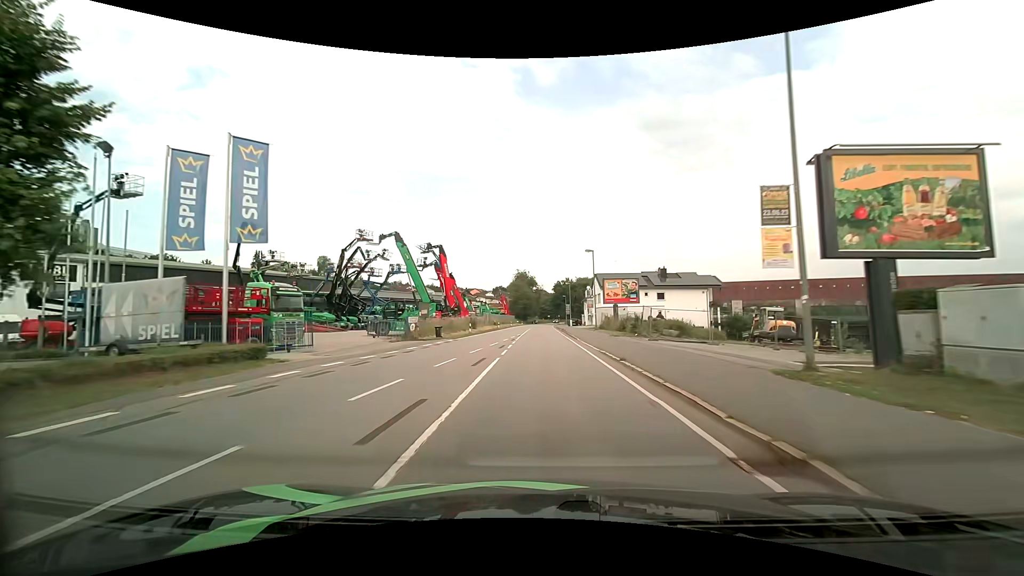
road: primary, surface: asphalt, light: Day
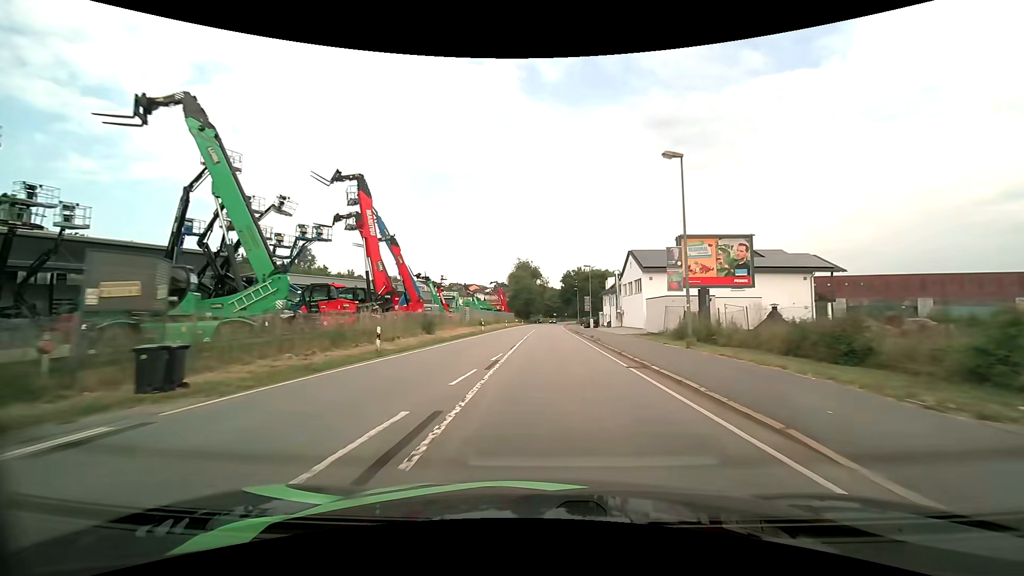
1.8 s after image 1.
(-0.3, +28.3) m; -1°
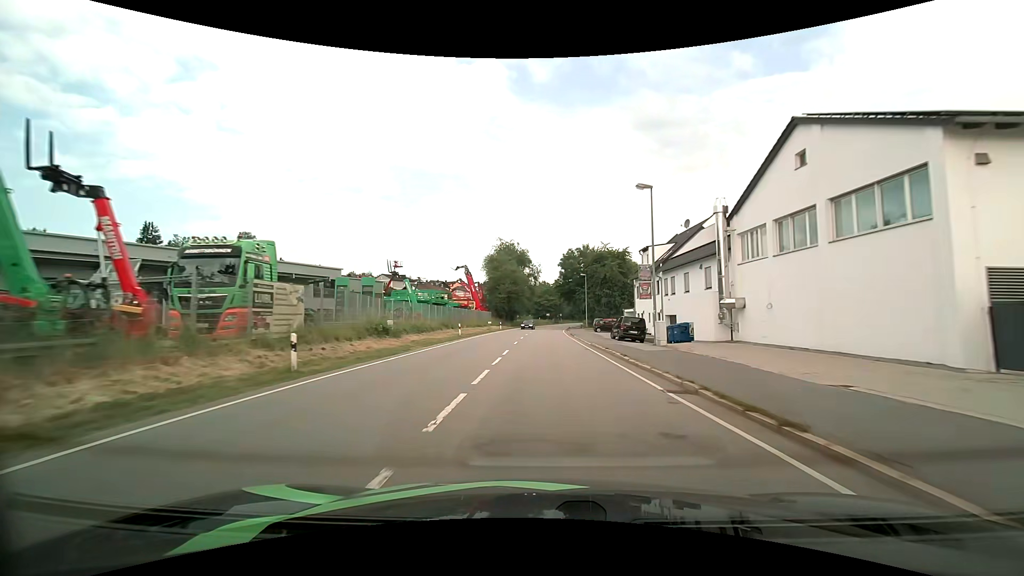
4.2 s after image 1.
(+0.3, +38.8) m; +1°
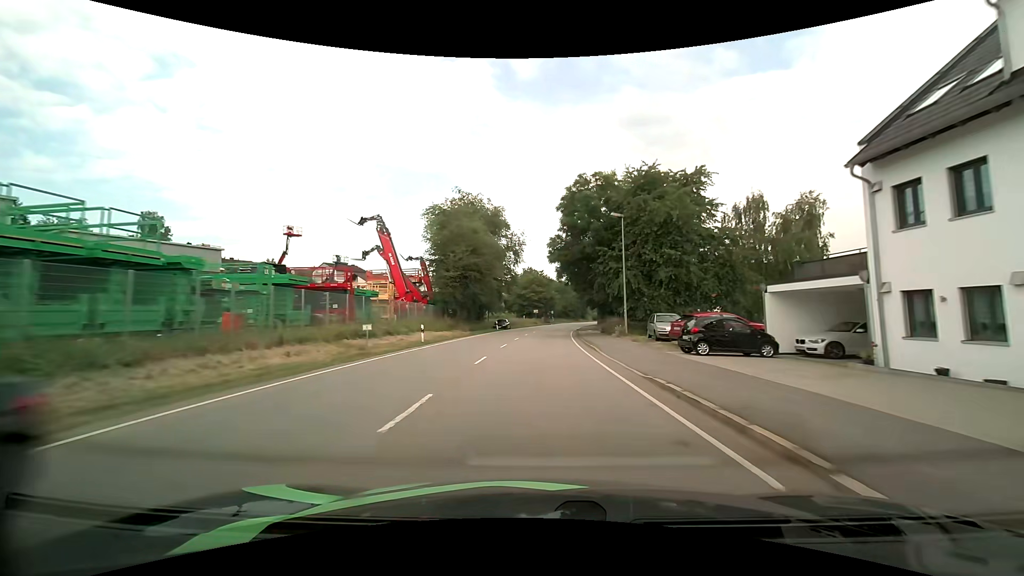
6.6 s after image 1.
(+0.6, +40.9) m; +2°
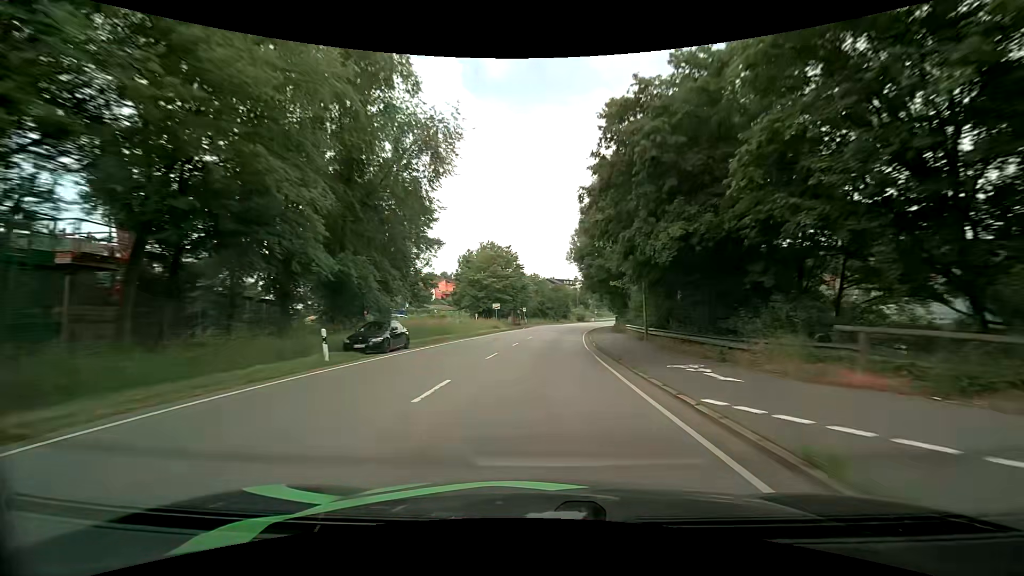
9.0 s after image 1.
(+0.7, +43.2) m; +3°
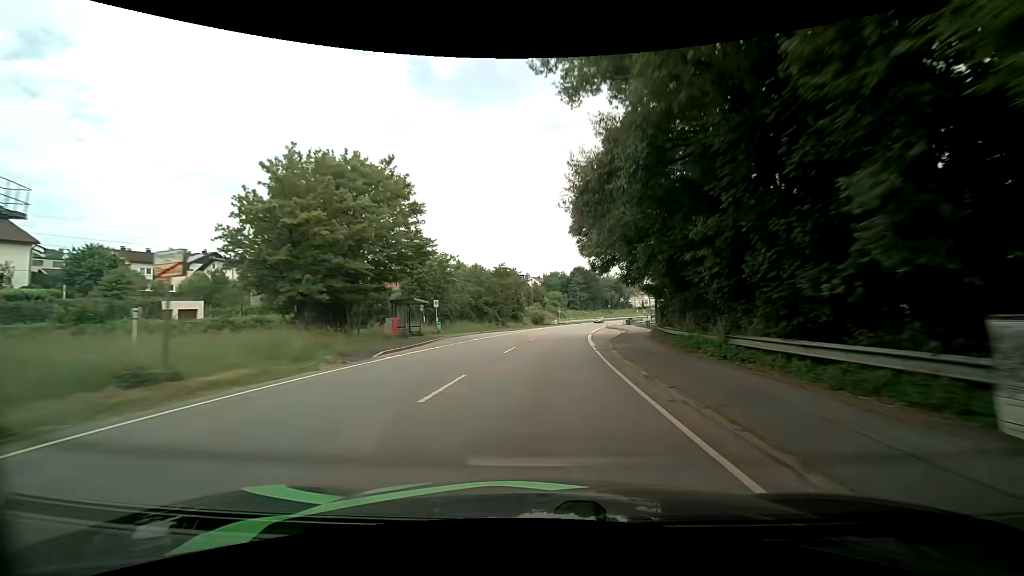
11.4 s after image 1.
(+2.4, +44.9) m; +6°
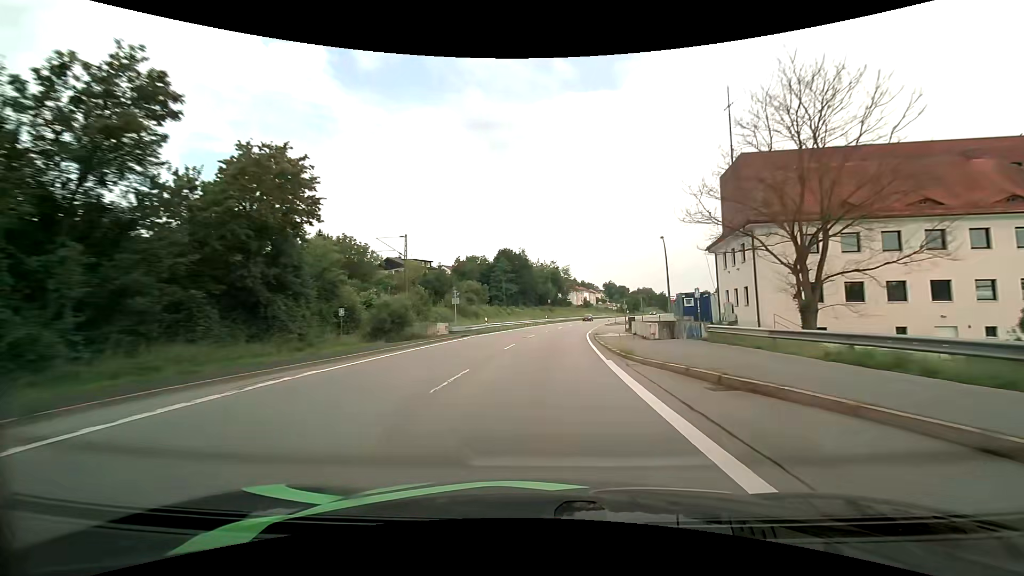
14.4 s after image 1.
(+4.4, +59.0) m; +8°
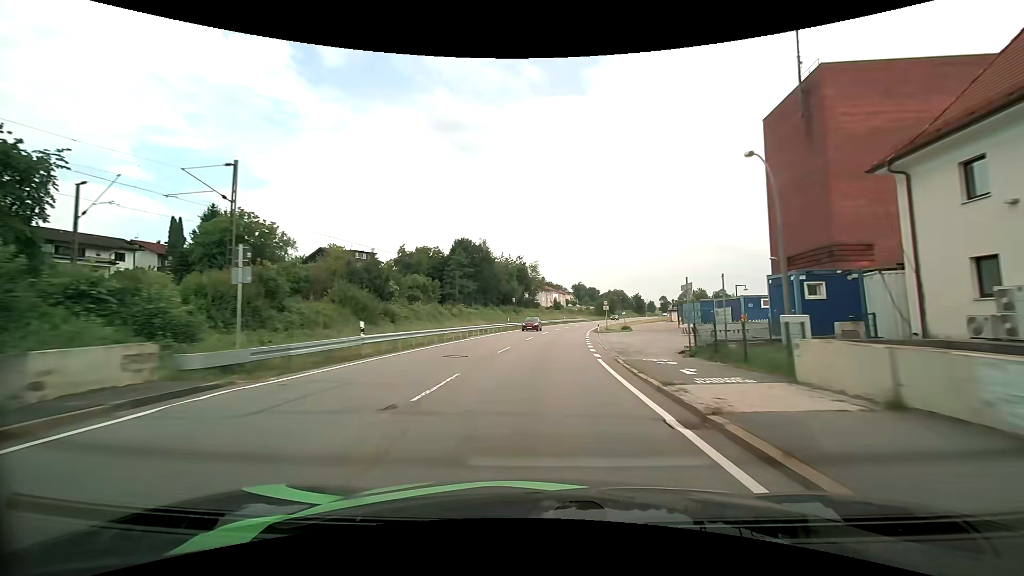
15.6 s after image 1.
(+0.8, +24.7) m; +4°
(0, +10) (+1, +20) (+1, +30) (+2, +40) (+3, +50) (+5, +60) (+6, +70) (+8, +79) (+10, +89) (+13, +99) m
